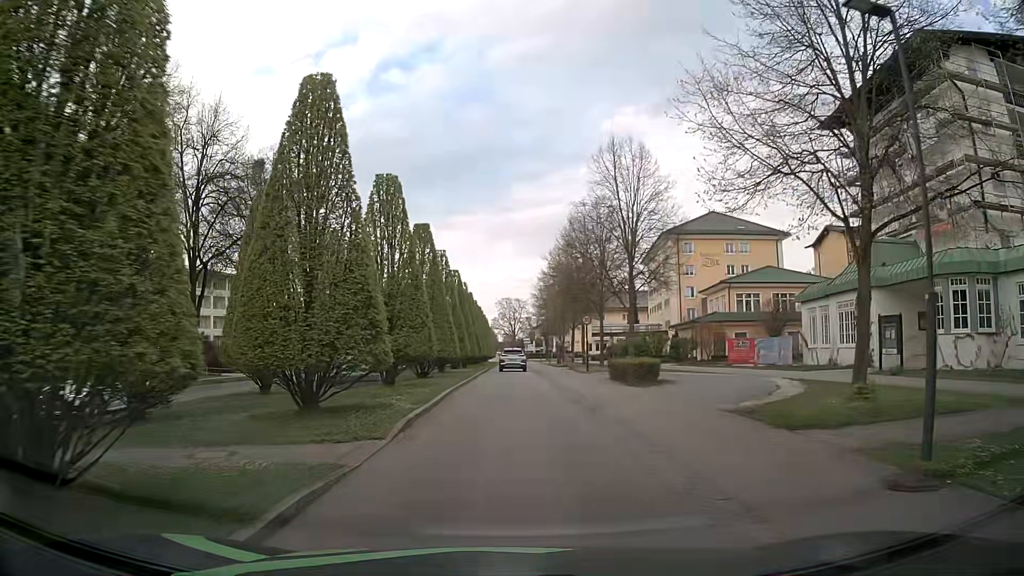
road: residential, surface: asphalt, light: Day
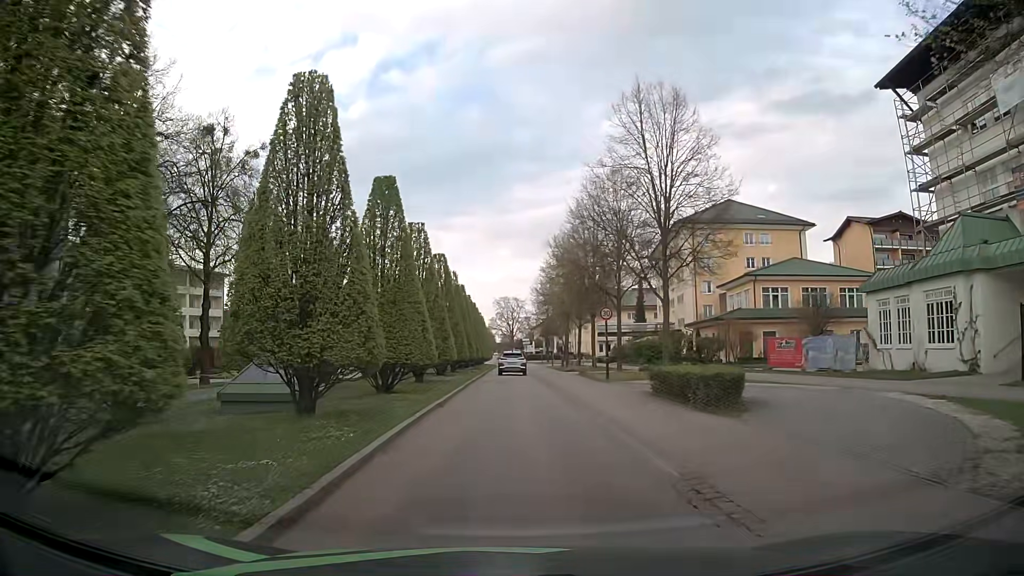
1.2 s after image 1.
(0.0, +8.4) m; +1°
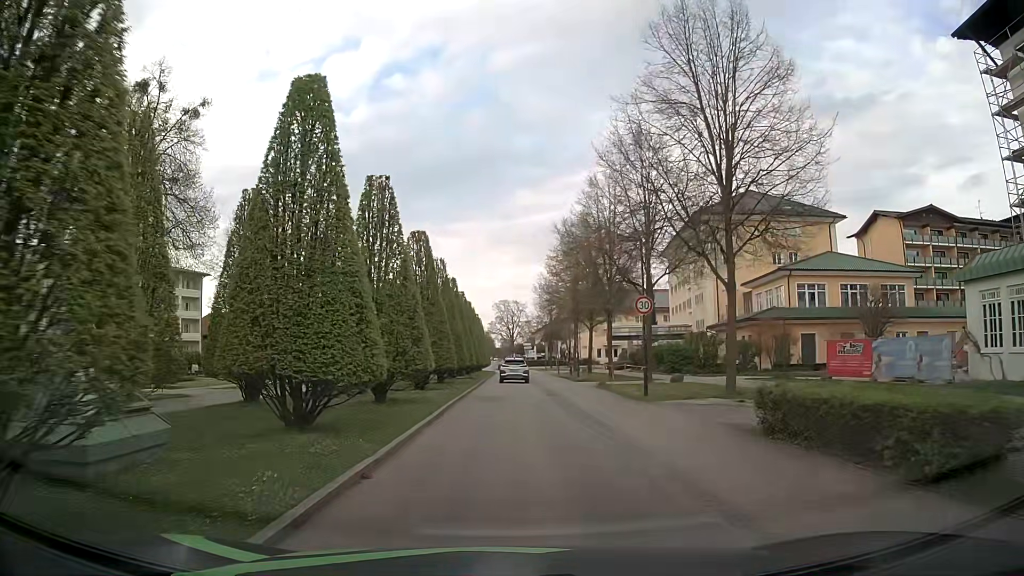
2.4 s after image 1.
(-0.1, +8.4) m; 0°
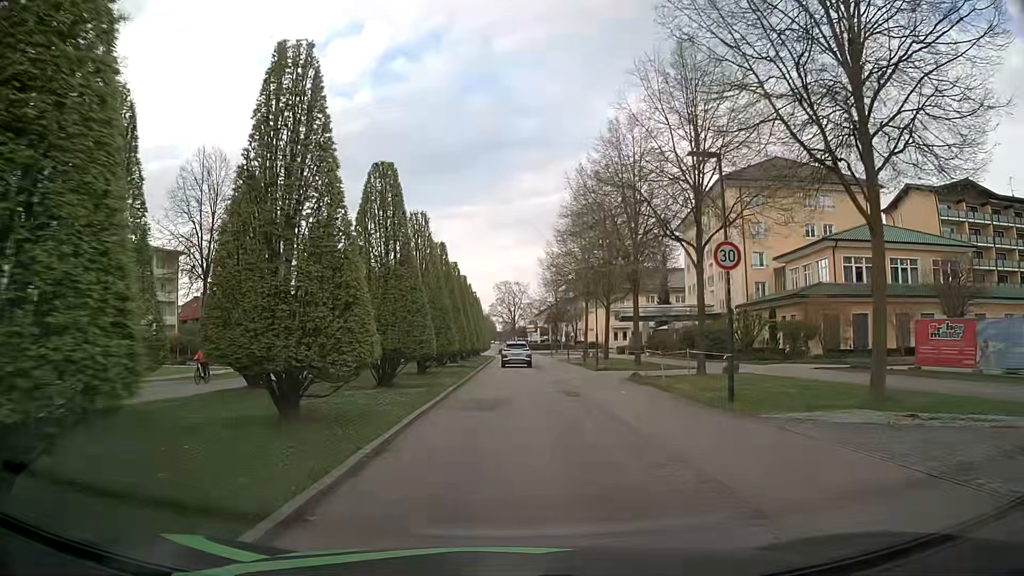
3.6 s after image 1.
(0.0, +8.3) m; -1°
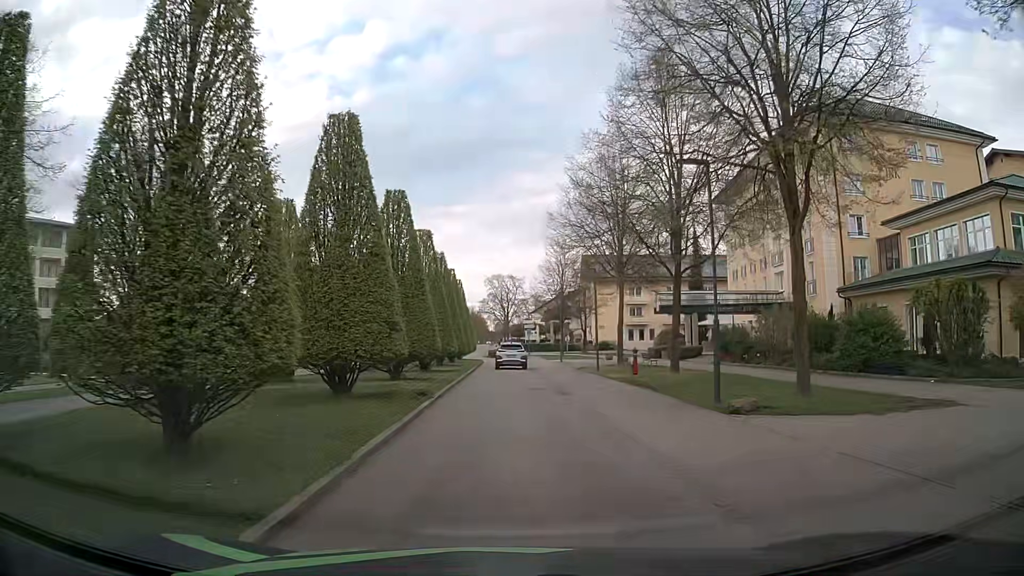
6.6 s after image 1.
(+0.1, +20.3) m; +1°
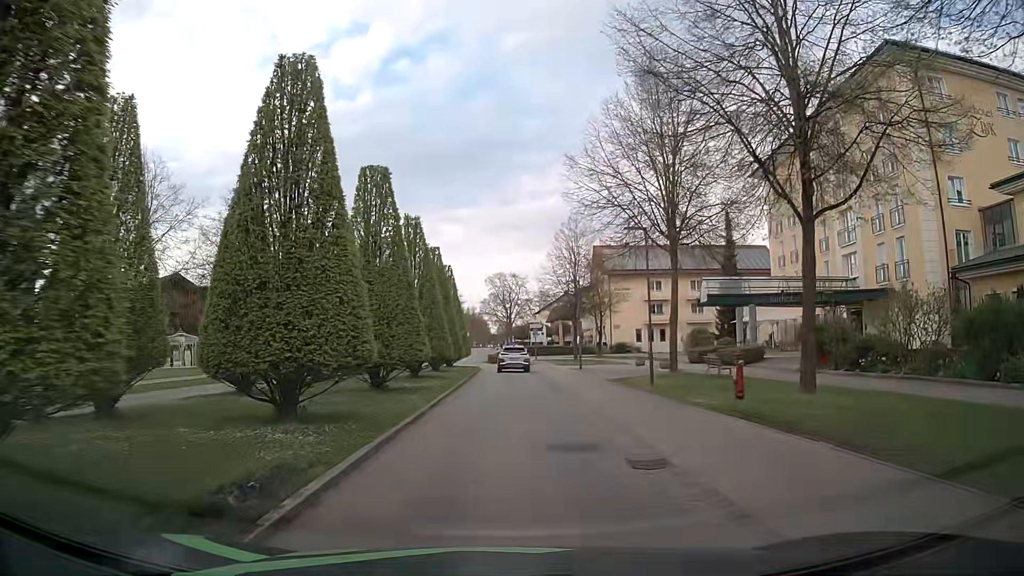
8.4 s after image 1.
(-0.1, +11.7) m; -1°
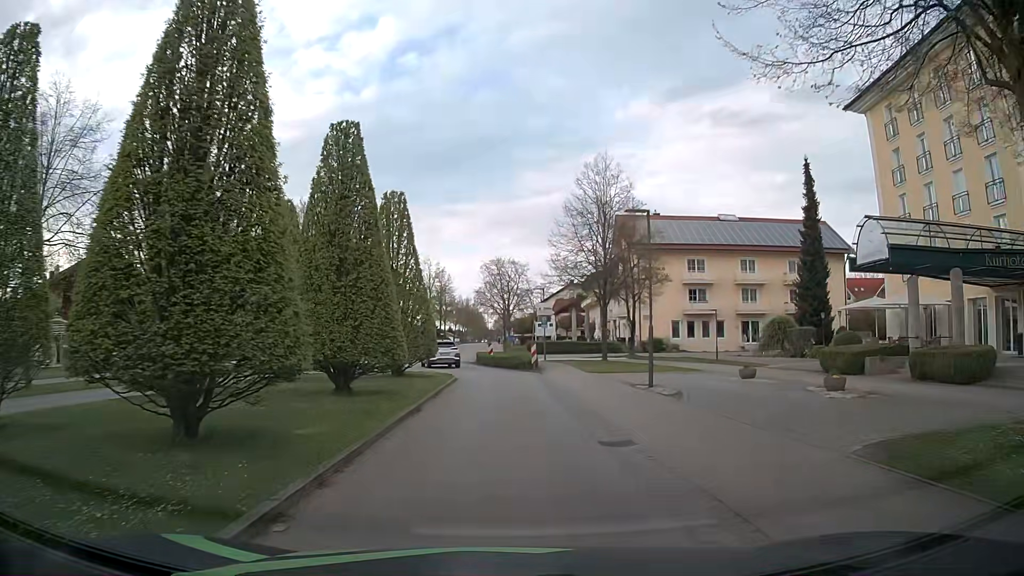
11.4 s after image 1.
(+0.1, +19.8) m; +1°
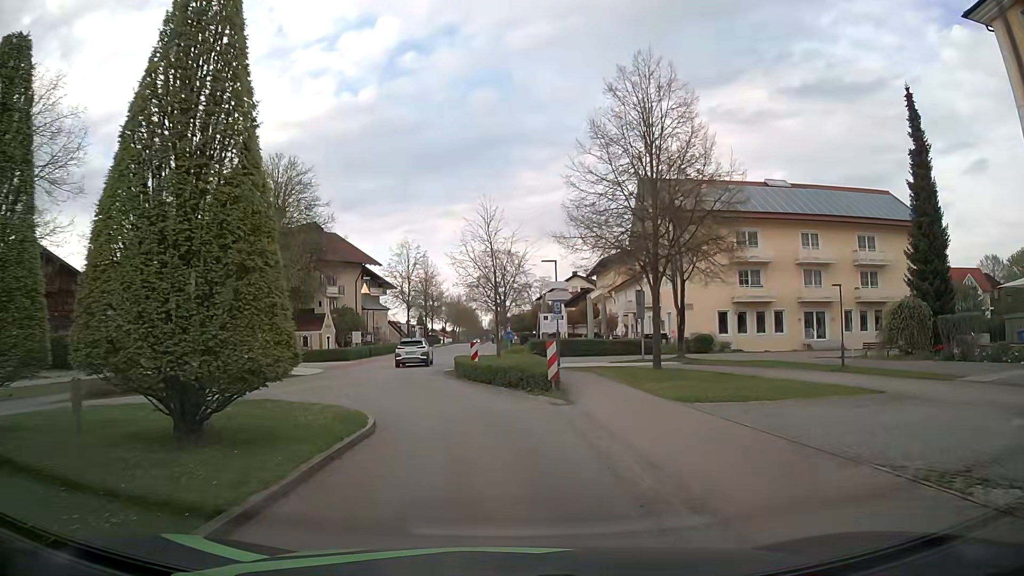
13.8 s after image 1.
(-0.1, +15.8) m; 0°
(0, +10) (-3, +20) (-5, +29) (-6, +39) (-6, +49) (-6, +59) (-6, +69) (-6, +79) (-7, +89) (-7, +99) m
